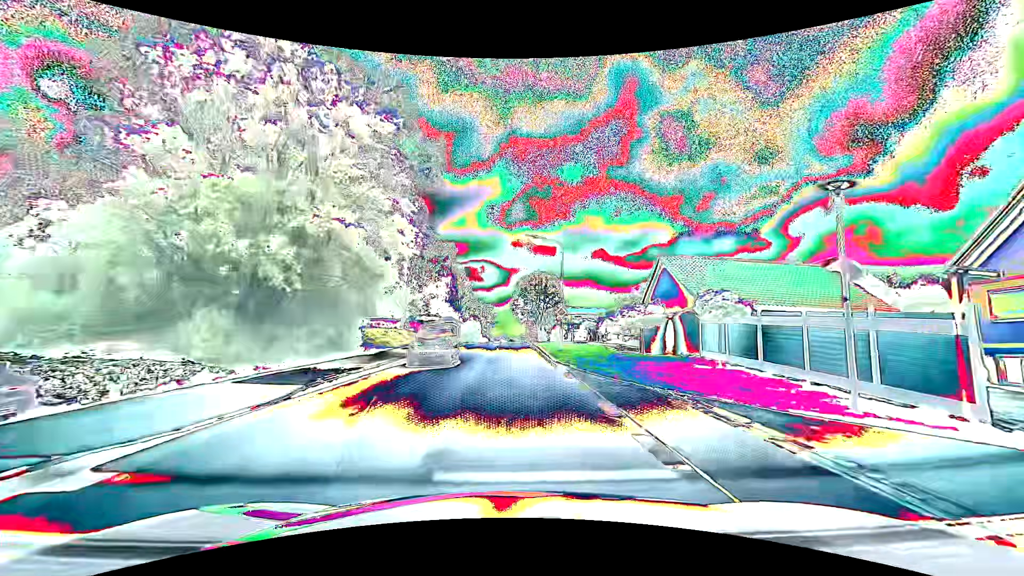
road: tertiary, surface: asphalt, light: Day
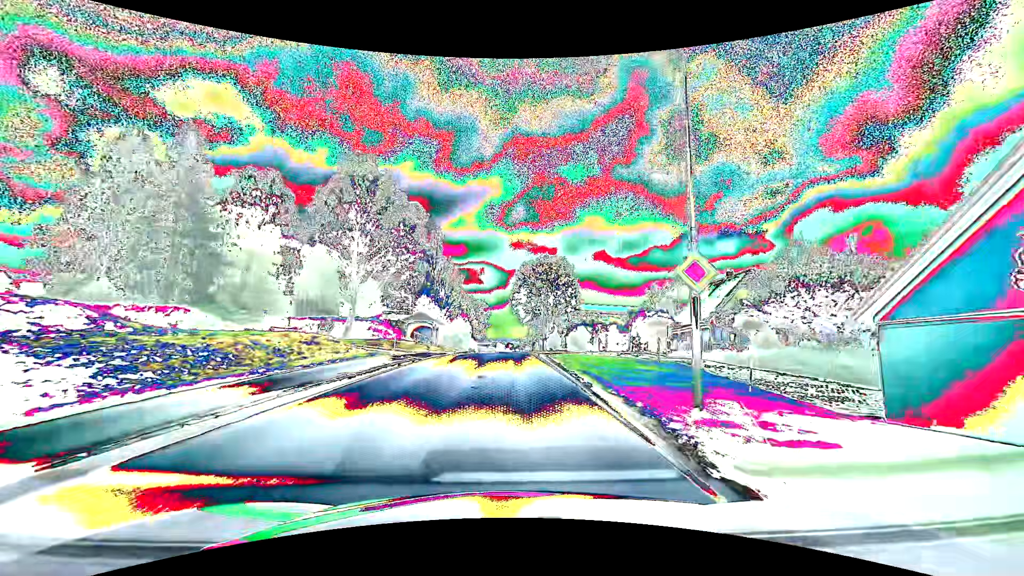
(0.0, +23.2) m; 0°
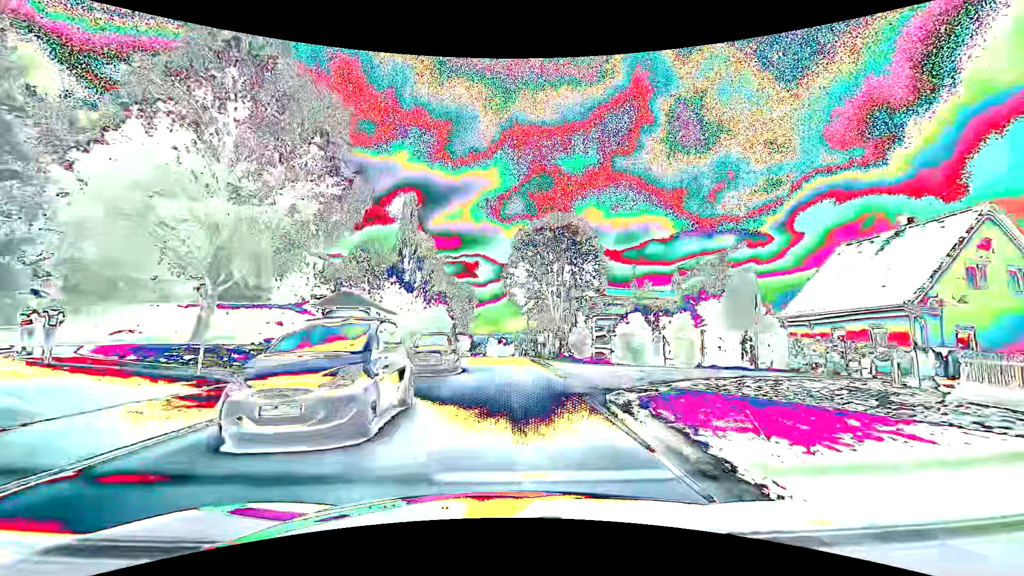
(+0.2, +21.9) m; +1°
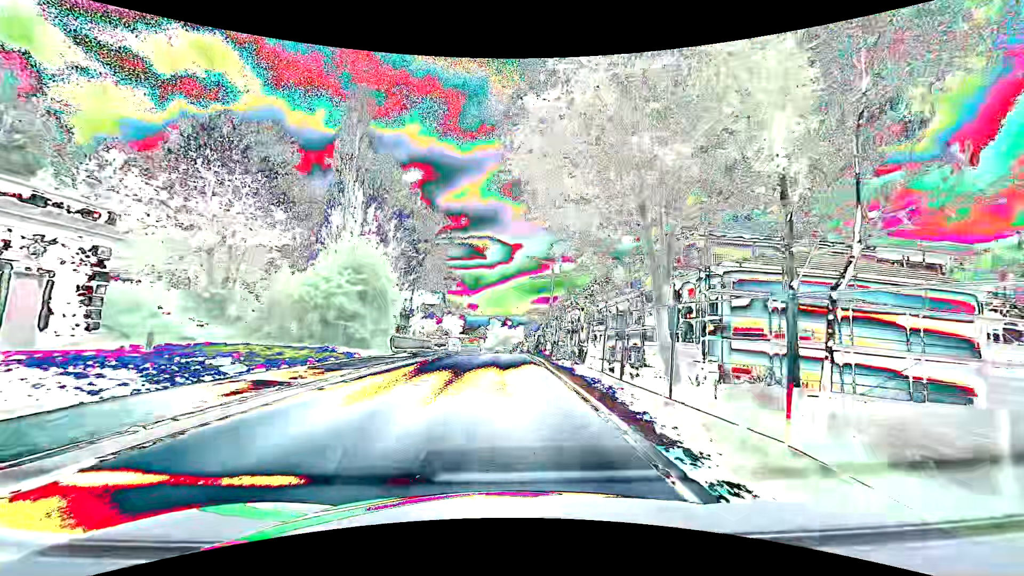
(0.0, +32.1) m; -1°
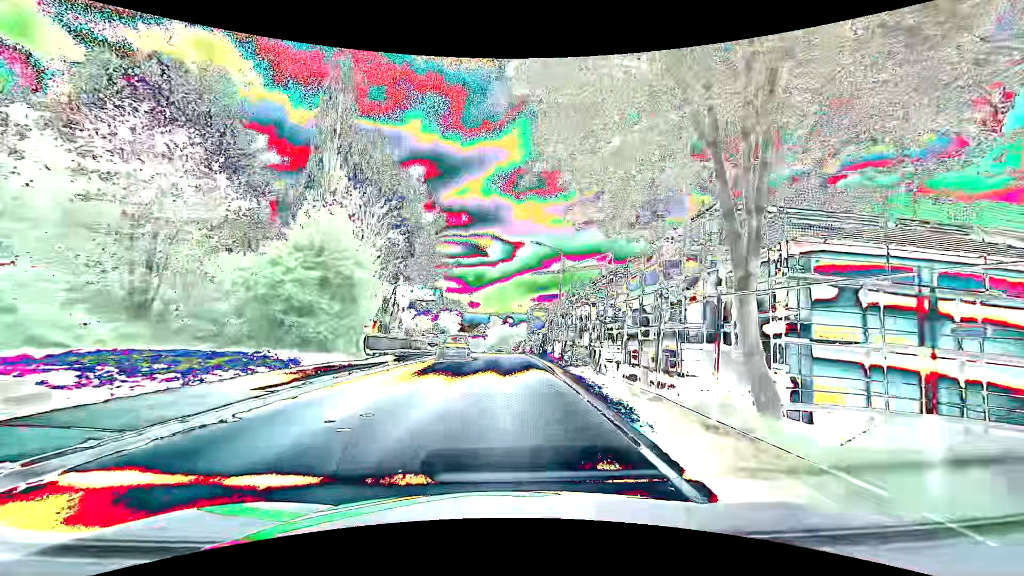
(0.0, +5.7) m; 0°
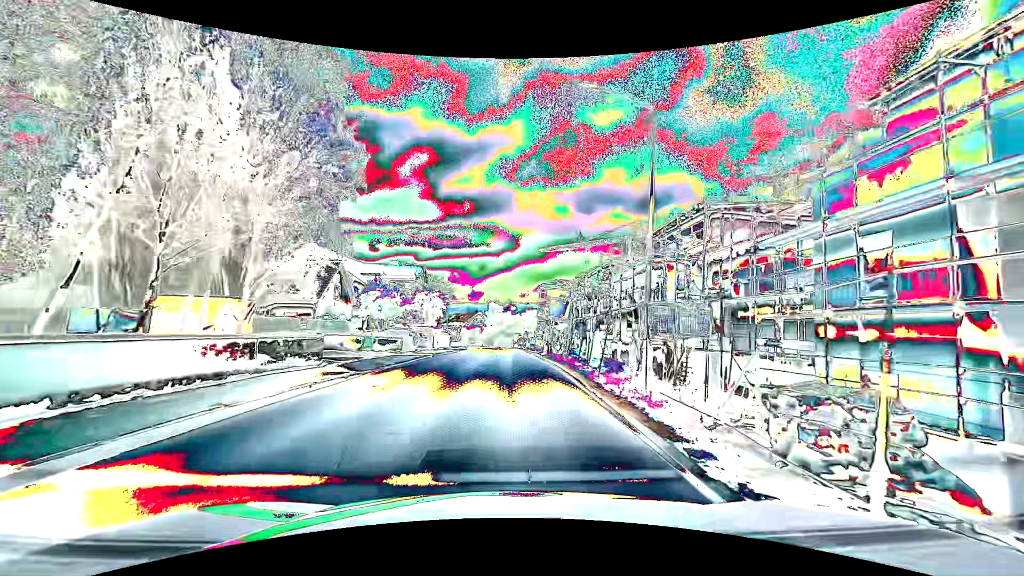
(-0.1, +20.8) m; 0°
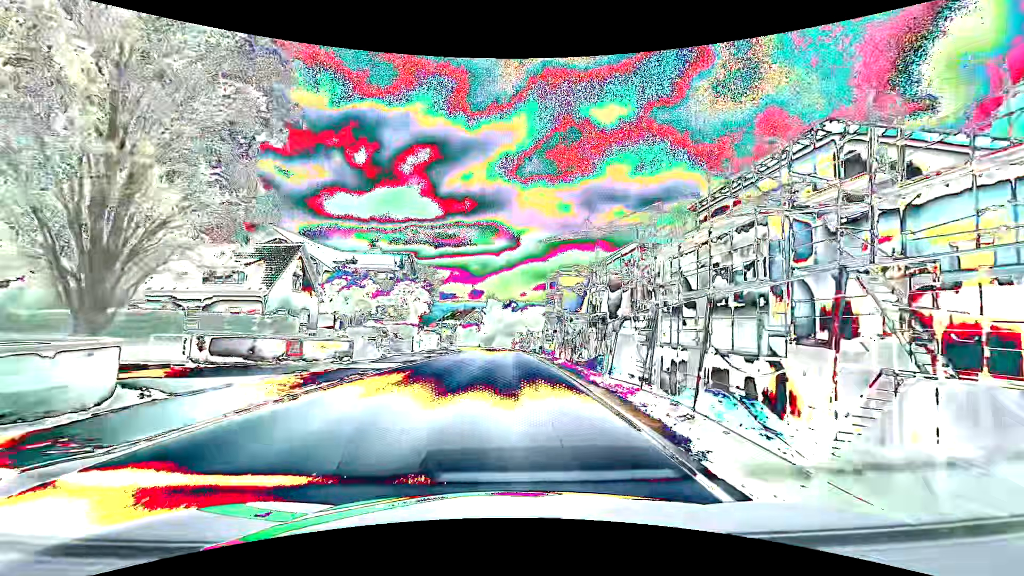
(0.0, +10.0) m; 0°
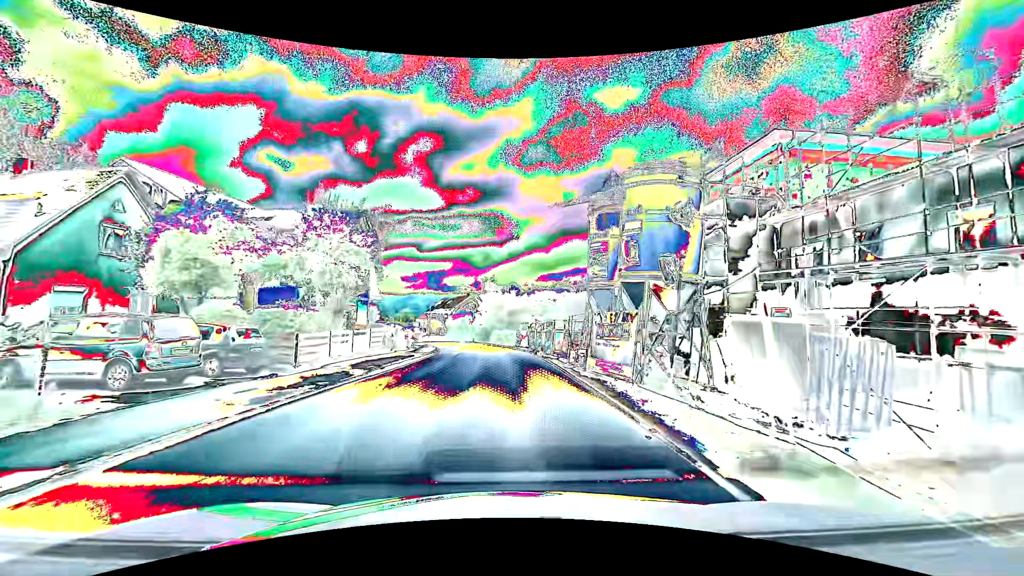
(+0.1, +19.9) m; 0°
(0, +10) (0, +20) (-1, +30) (-1, +40) (-3, +50) (-5, +60) (-8, +69) (-11, +79) (-15, +88) (-19, +97) m
